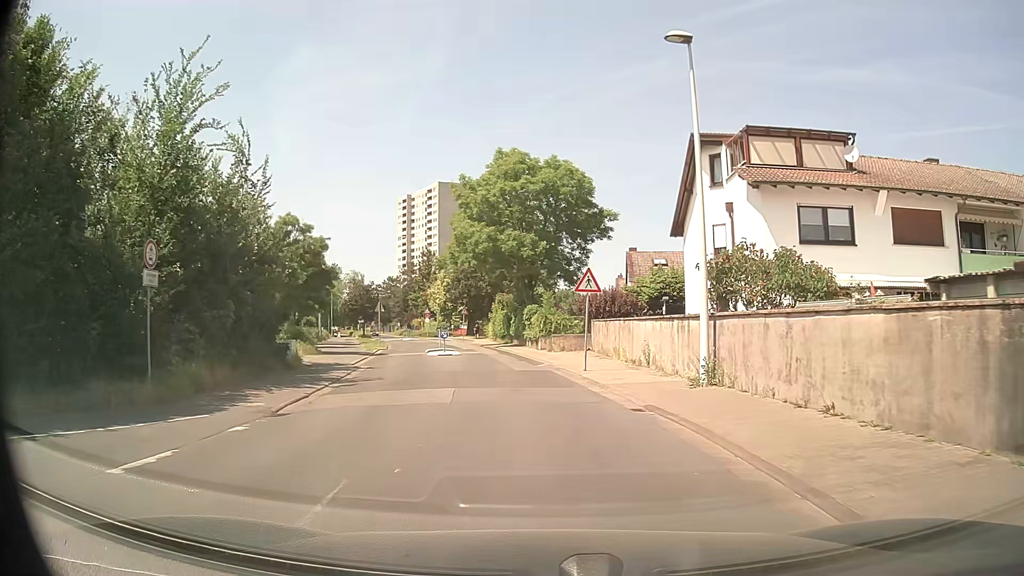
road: residential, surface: asphalt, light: Day
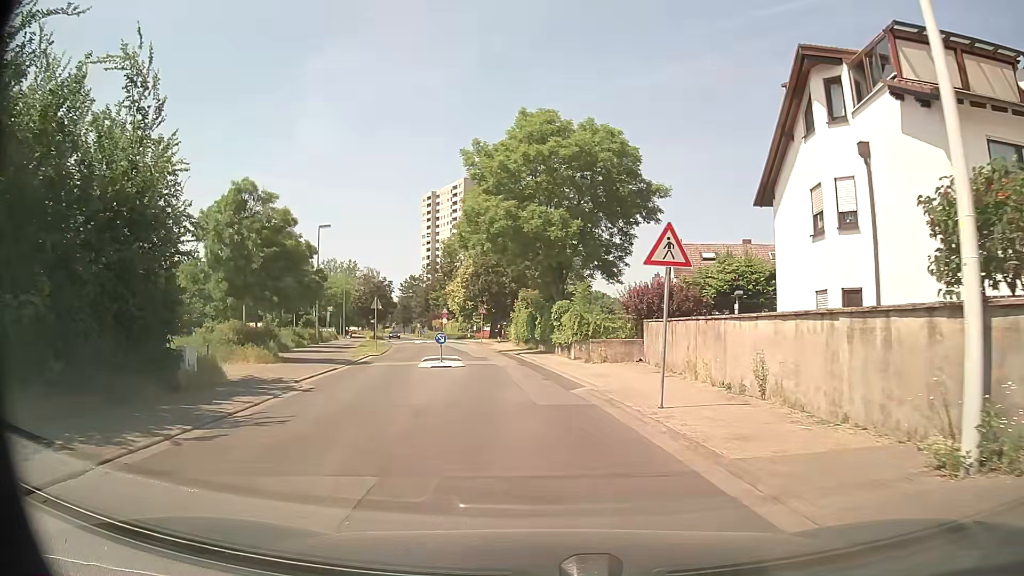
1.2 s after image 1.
(-0.2, +9.0) m; -2°
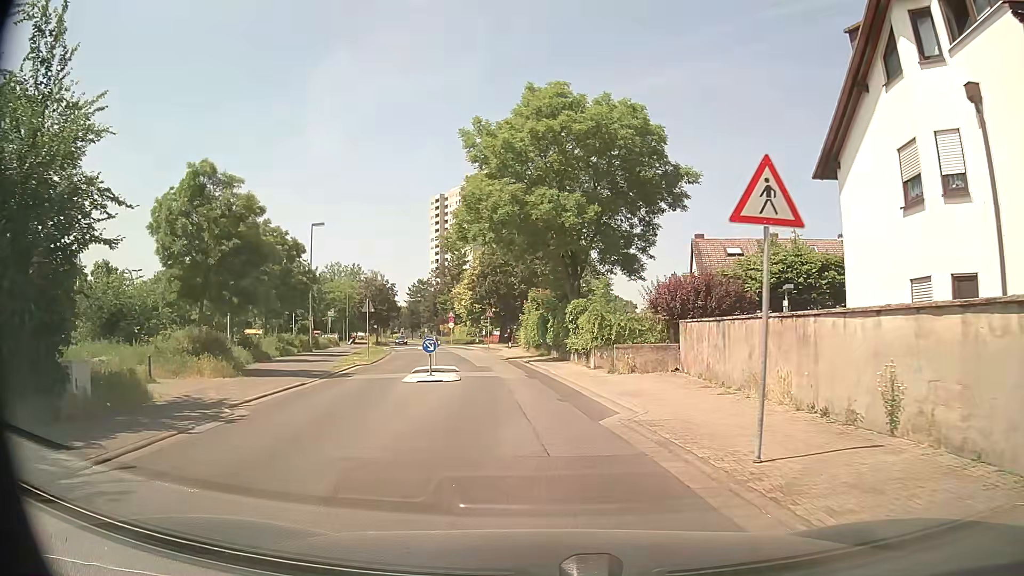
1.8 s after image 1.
(0.0, +4.6) m; -1°
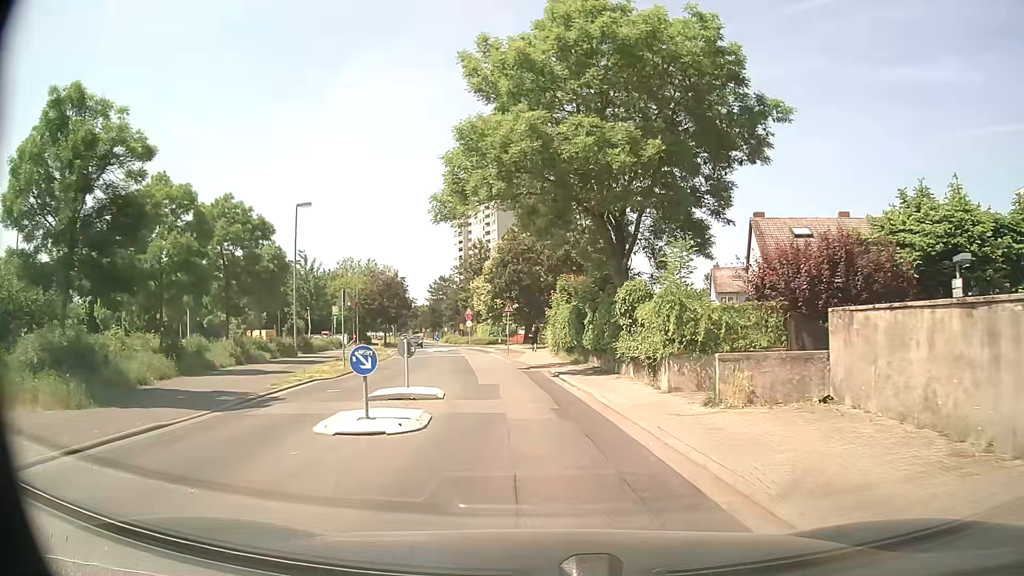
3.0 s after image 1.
(-0.2, +9.3) m; -3°
(0, +10) (-1, +20) (-2, +30) (-4, +40) (-5, +50) (-7, +60) (-9, +69) (-11, +79) (-13, +89) (-15, +99) m
